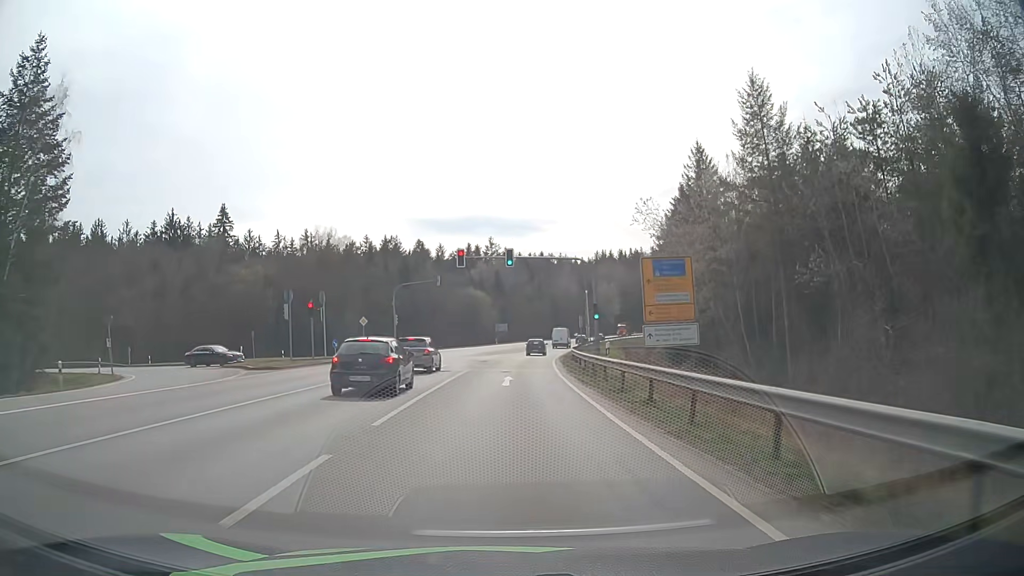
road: secondary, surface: asphalt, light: Day
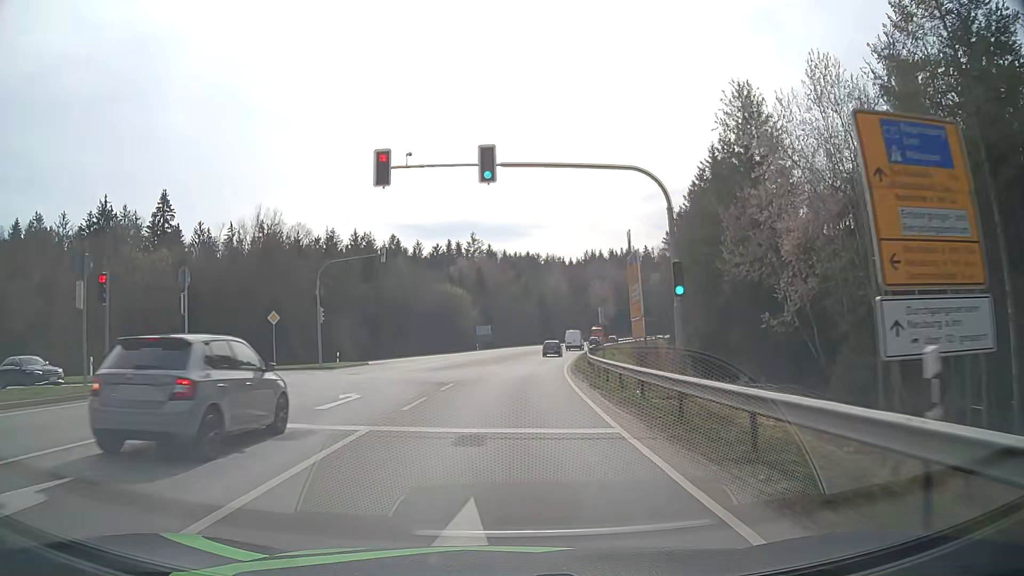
(+0.2, +19.7) m; +2°
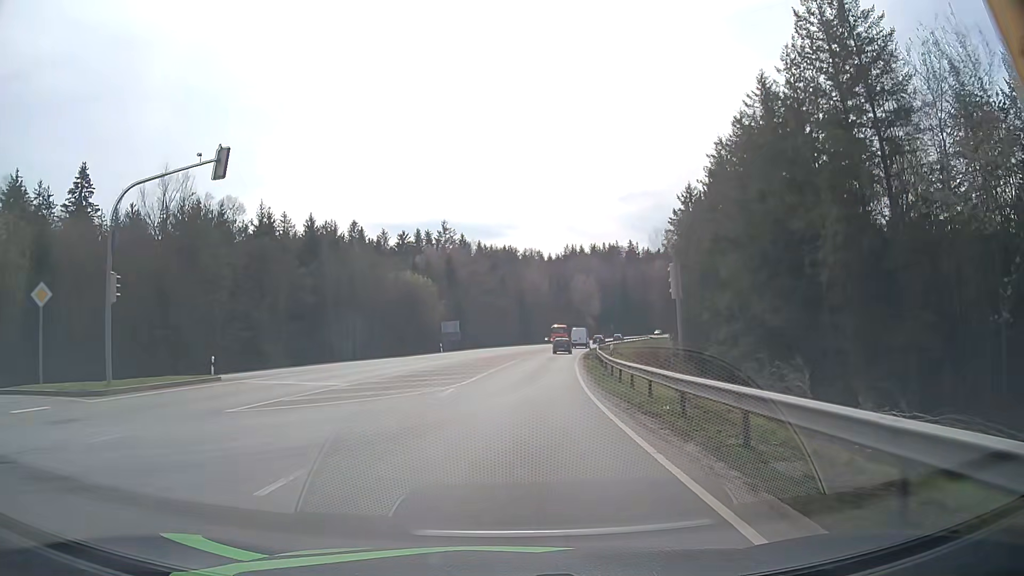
(+0.2, +19.9) m; +2°
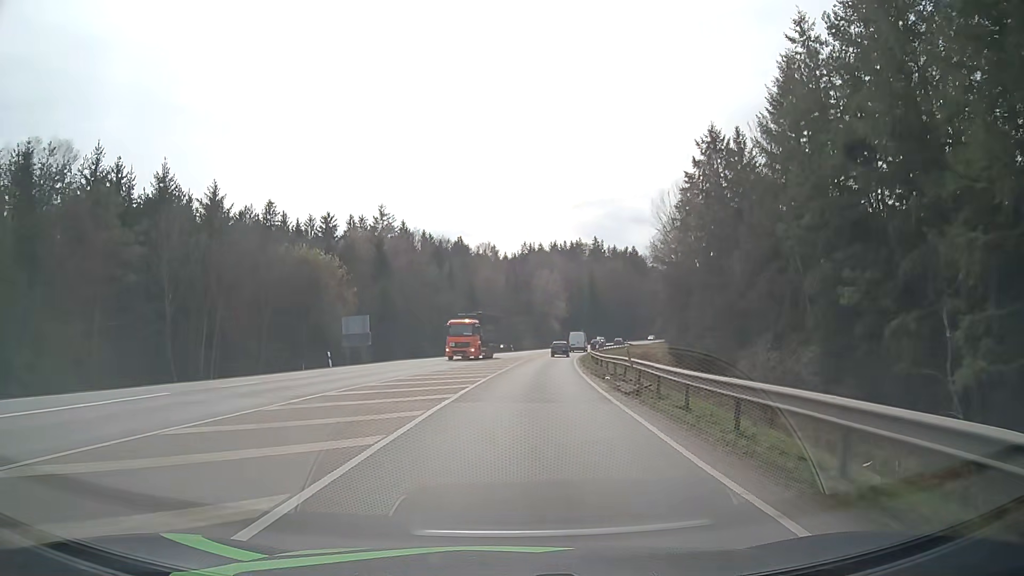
(+1.1, +30.4) m; +4°
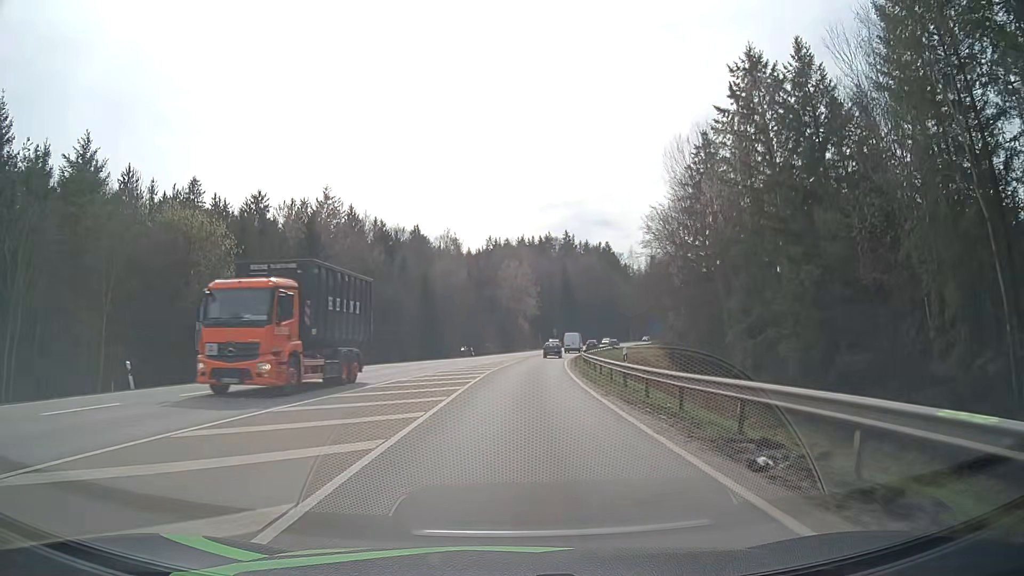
(+0.6, +20.4) m; +3°
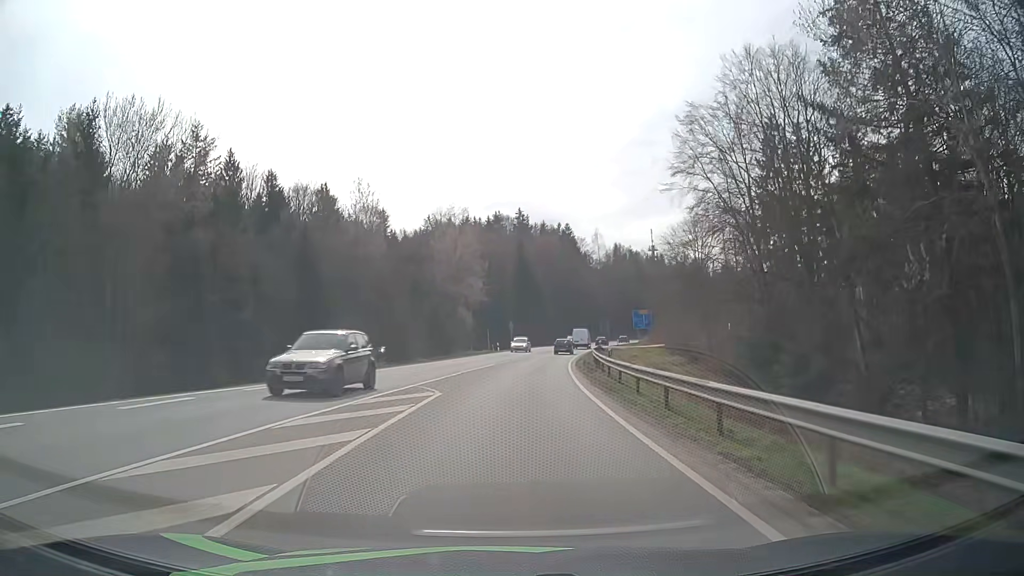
(+1.7, +40.8) m; +5°
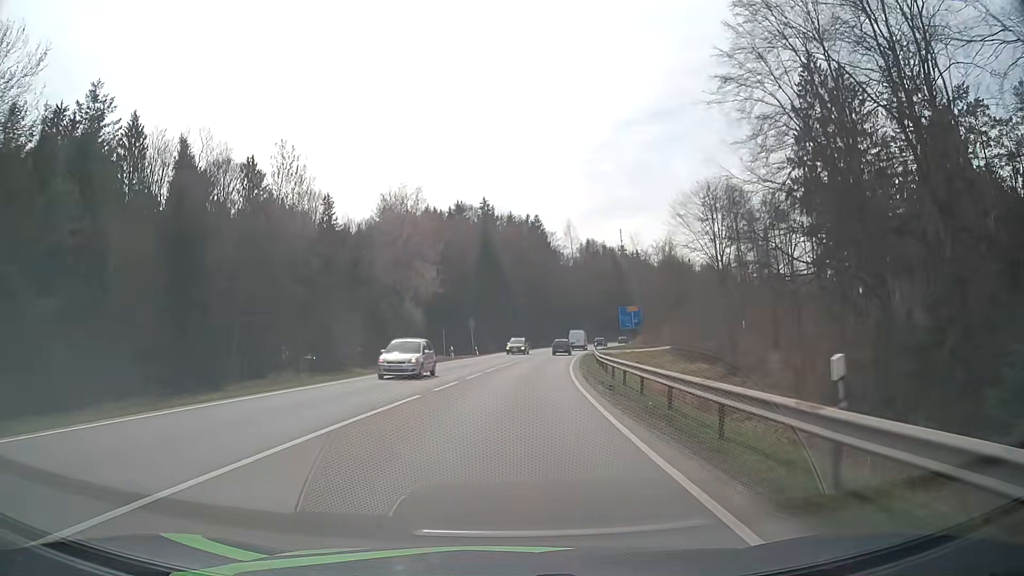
(+0.5, +20.6) m; +3°
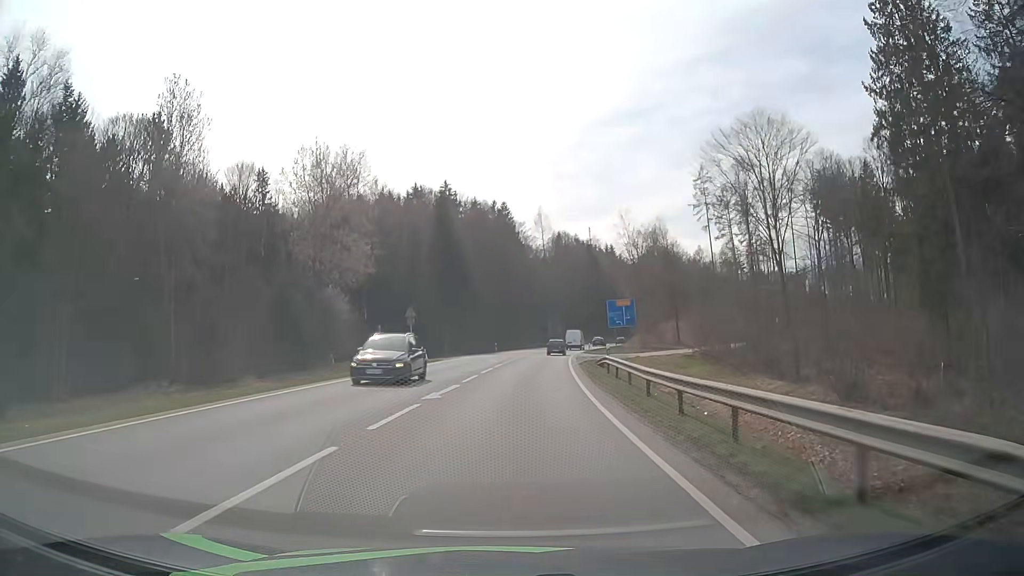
(+0.5, +20.6) m; +3°
(0, +10) (0, +20) (+1, +30) (+2, +40) (+3, +50) (+4, +60) (+6, +70) (+7, +80) (+9, +89) (+11, +99) m
